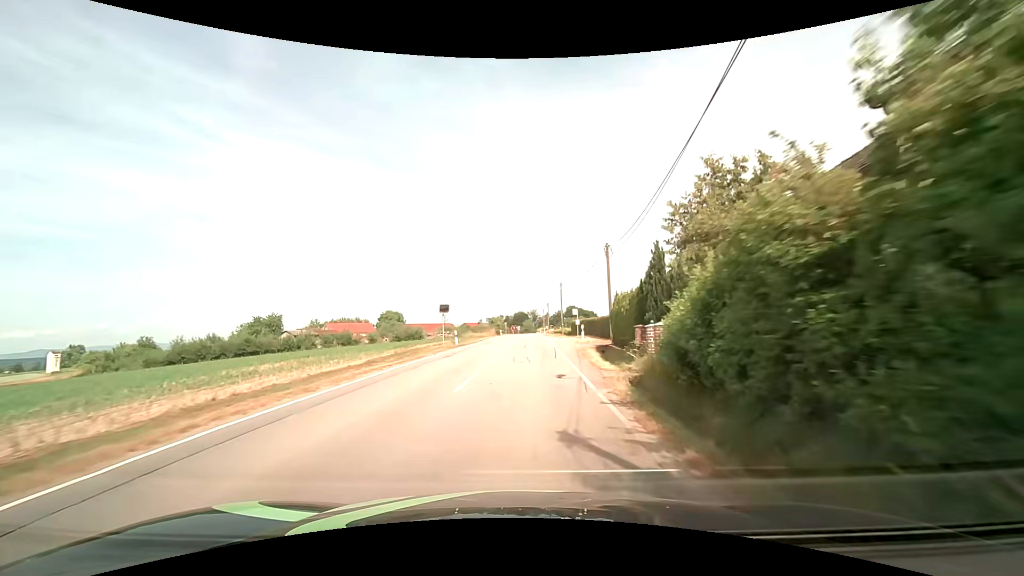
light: Day
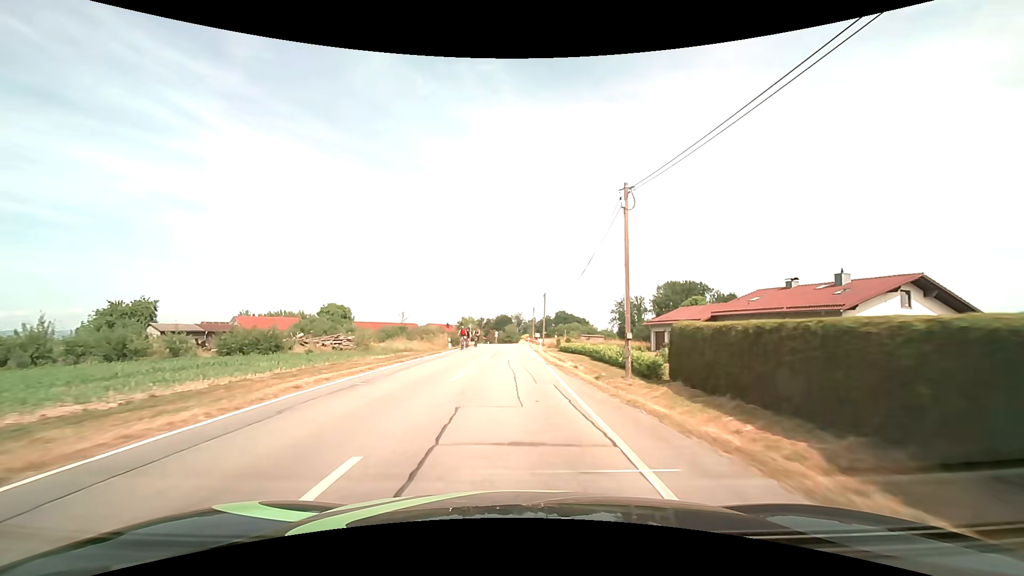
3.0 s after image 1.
(+1.9, +45.4) m; +3°
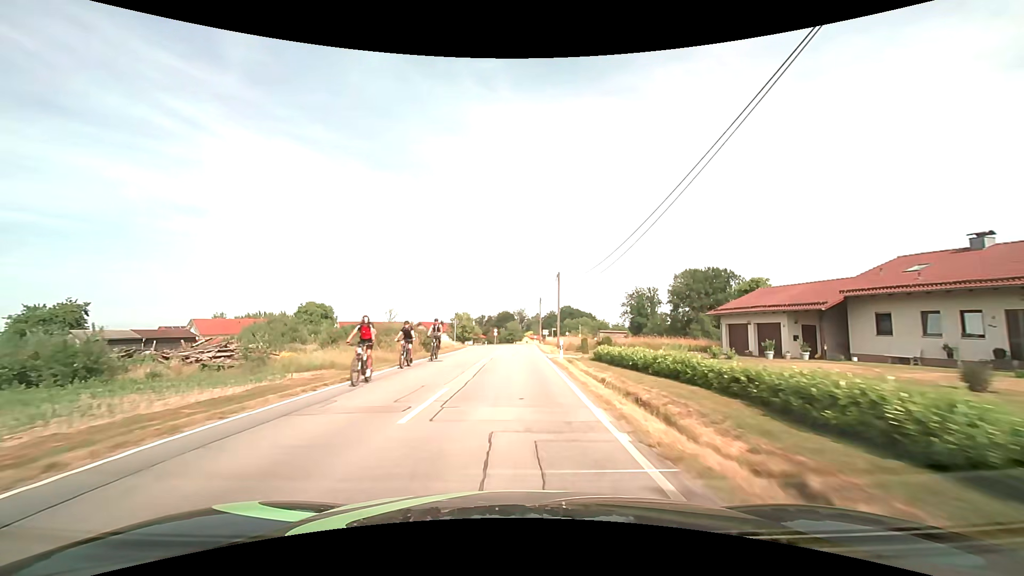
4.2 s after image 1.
(0.0, +18.3) m; 0°
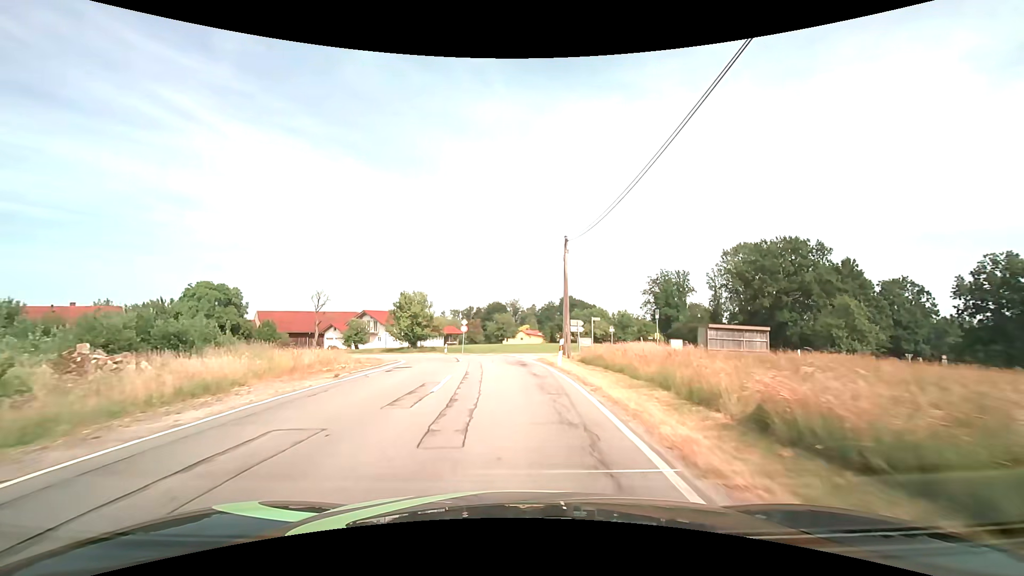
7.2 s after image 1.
(+0.3, +45.0) m; +1°
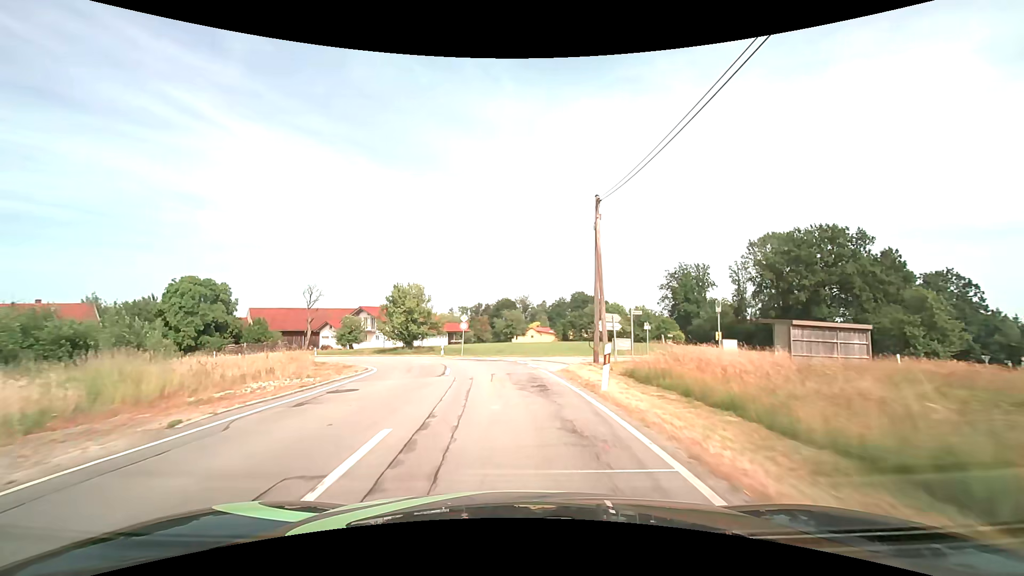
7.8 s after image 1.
(-0.1, +8.0) m; -1°
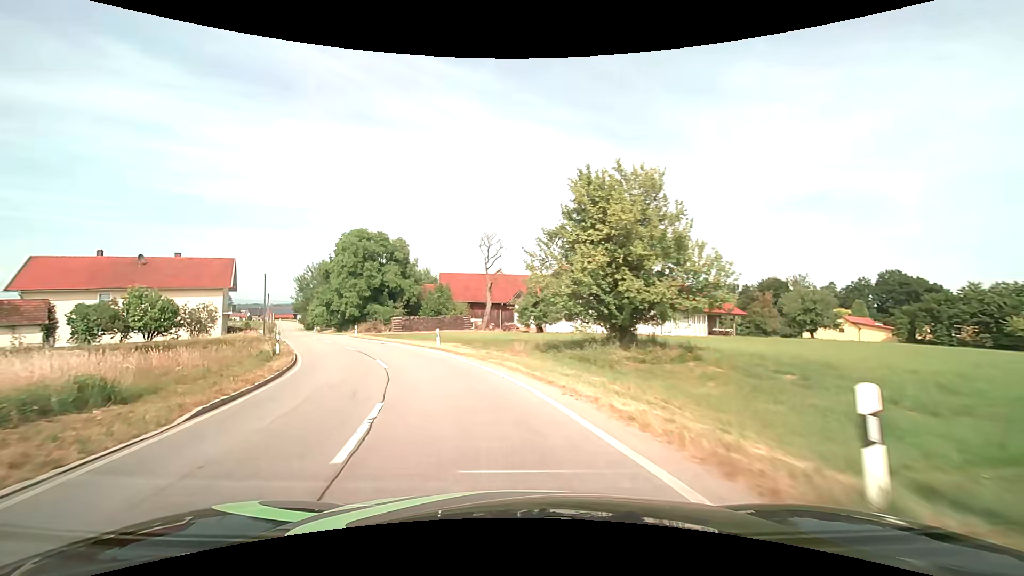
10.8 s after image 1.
(-5.8, +34.7) m; -27°
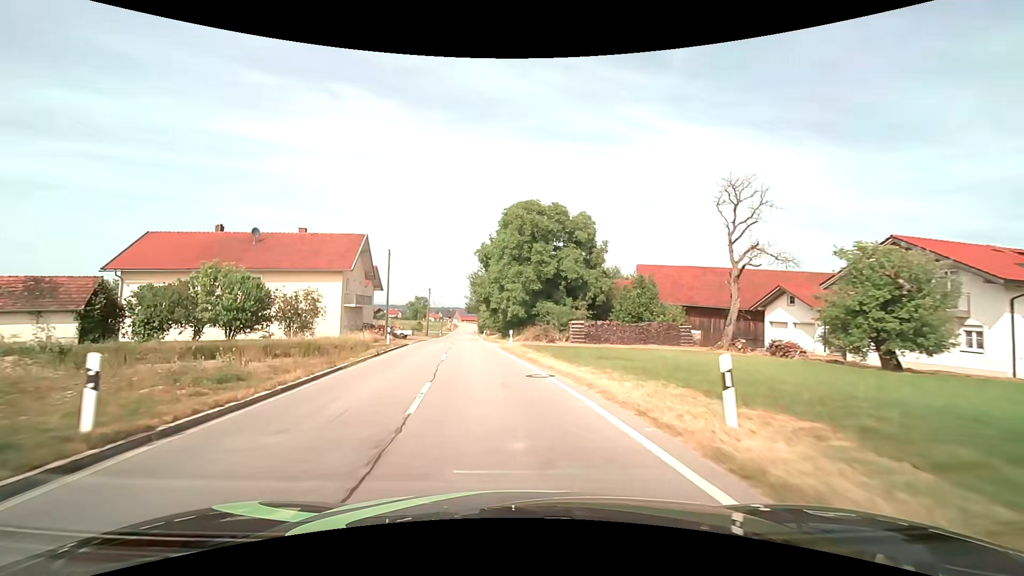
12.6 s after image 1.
(-4.1, +21.6) m; -21°
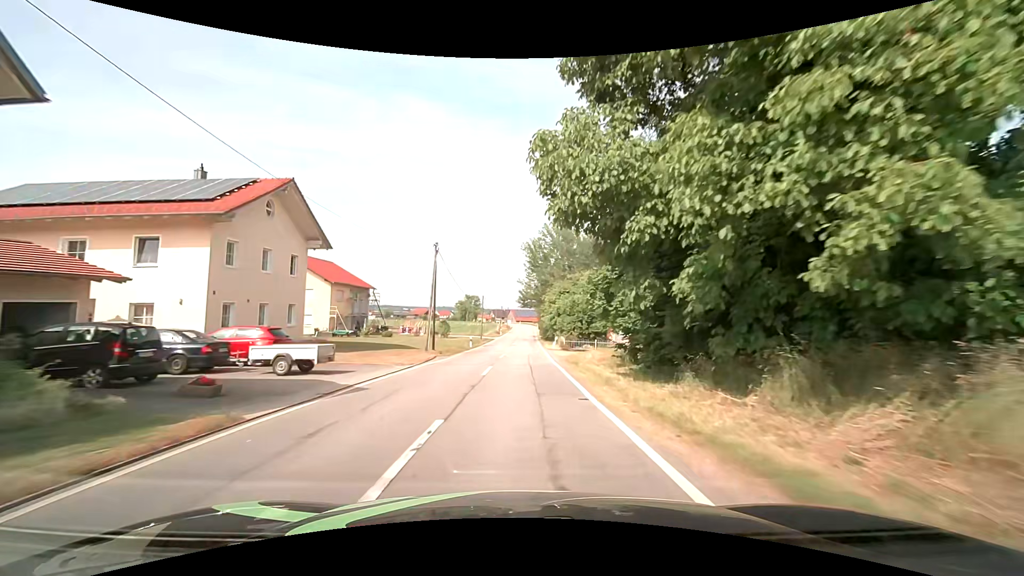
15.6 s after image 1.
(-3.8, +40.5) m; -7°
(0, +10) (0, +20) (+1, +30) (+1, +40) (+1, +50) (+2, +60) (+2, +70) (+2, +80) (+3, +90) (+3, +100) m
